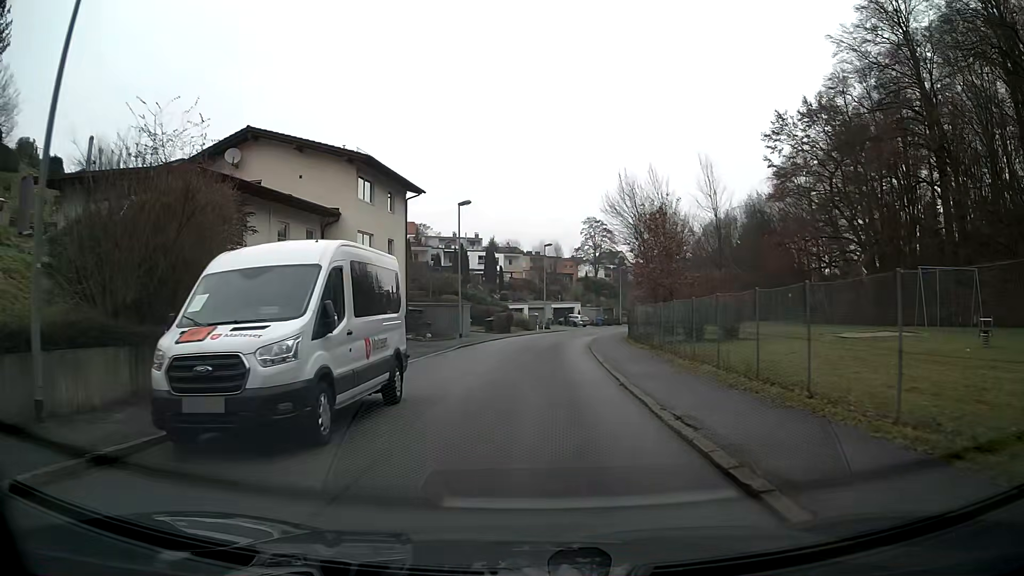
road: residential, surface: asphalt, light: Day
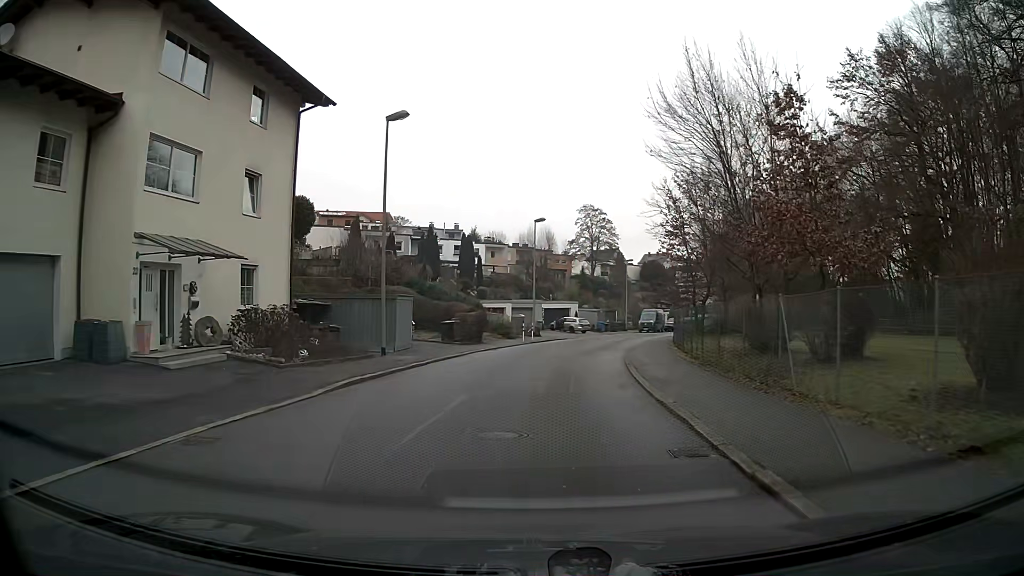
(+0.1, +18.0) m; +1°
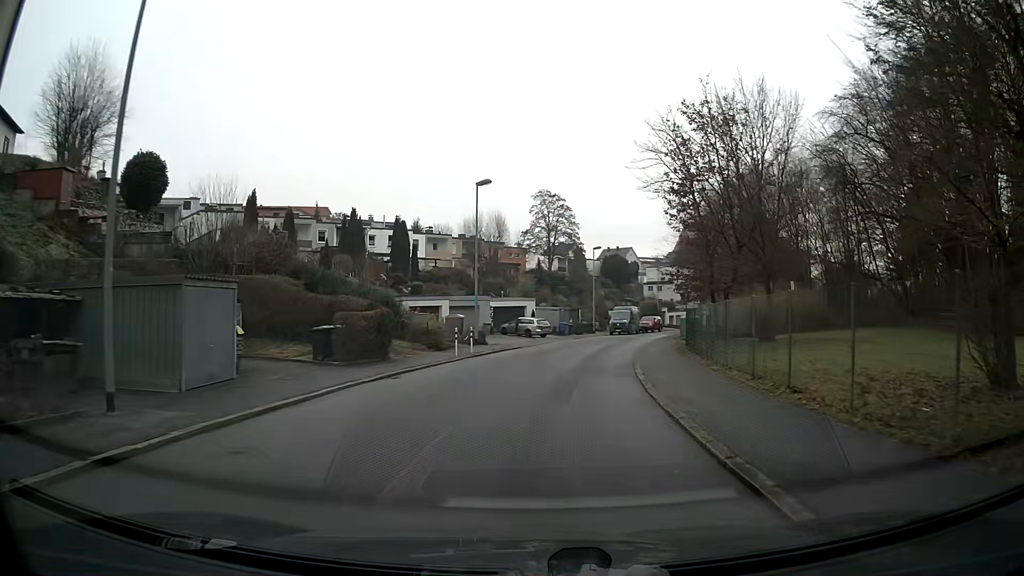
(+0.4, +13.4) m; +4°
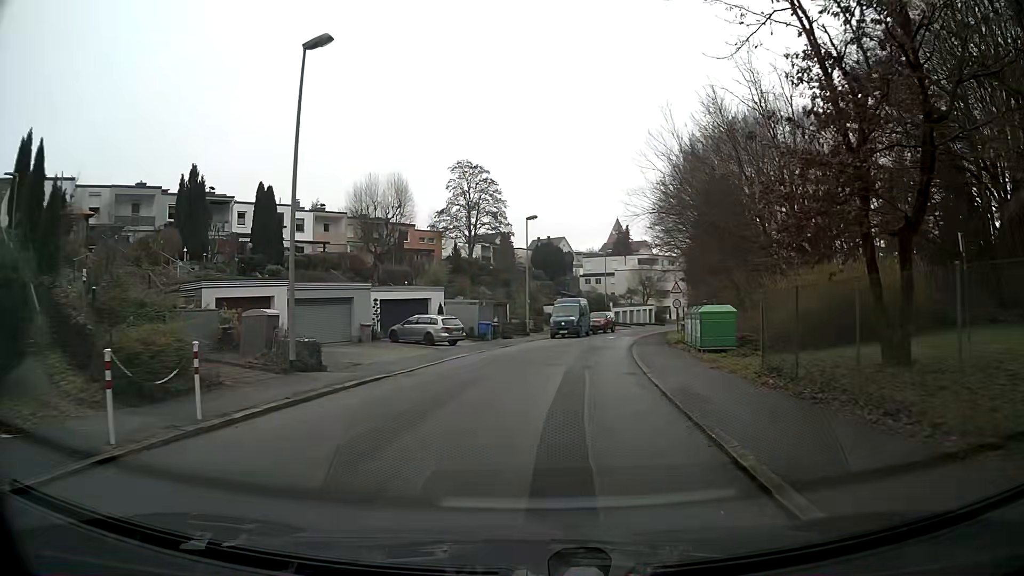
(+1.0, +17.8) m; +6°
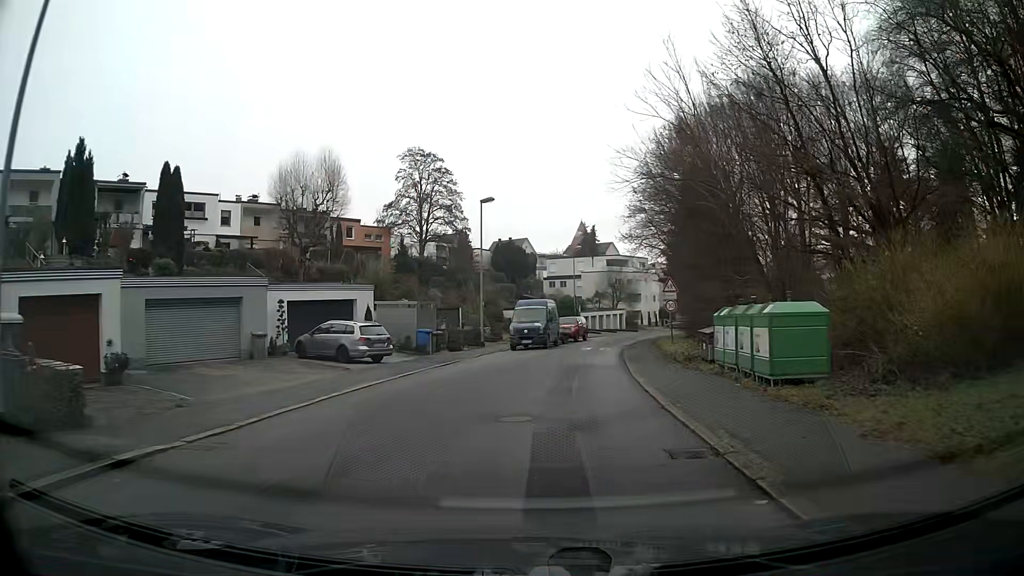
(+0.2, +8.9) m; +3°
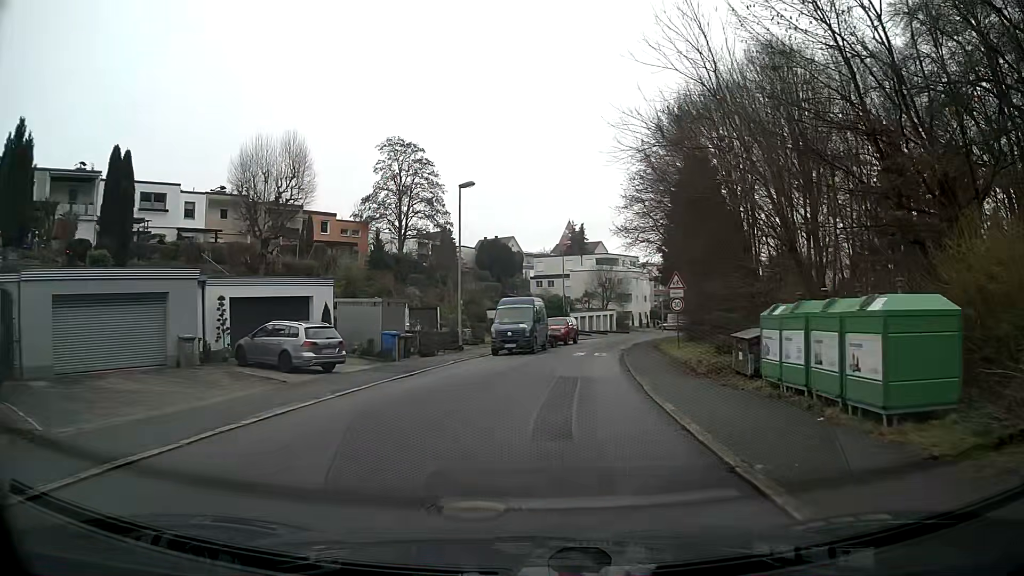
(0.0, +4.4) m; +1°
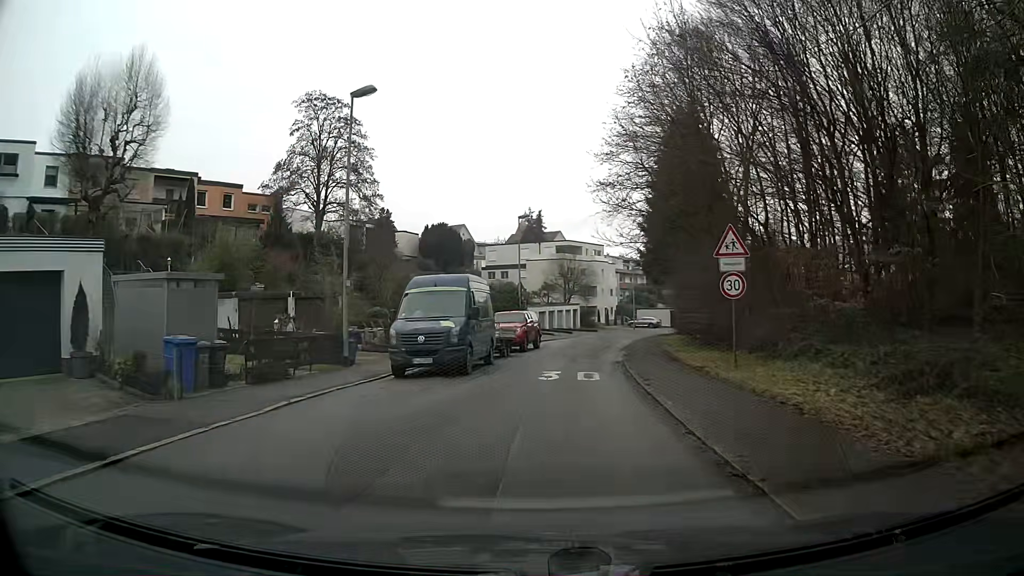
(+0.4, +13.4) m; +4°
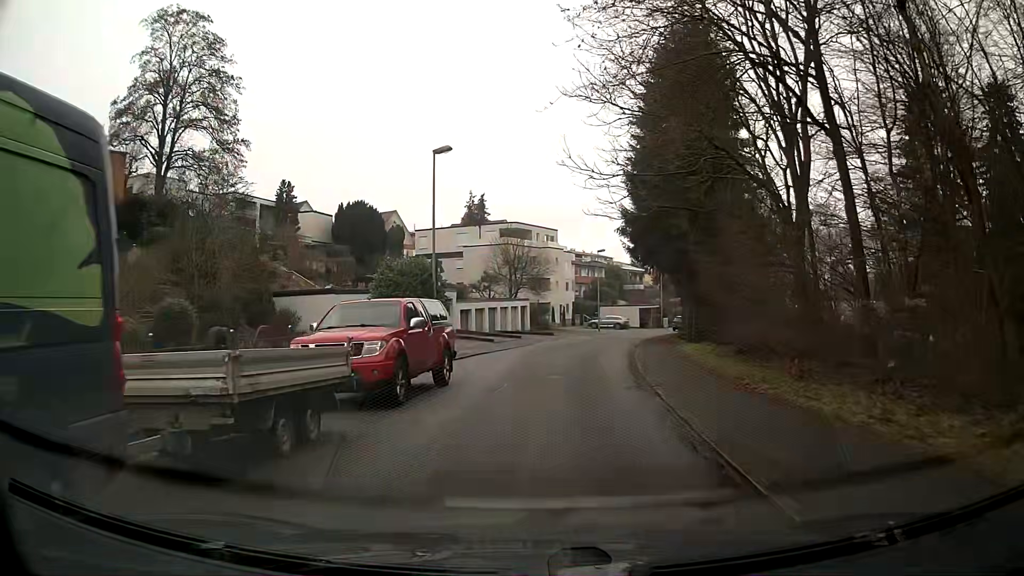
(+0.7, +17.9) m; +4°
(0, +10) (+1, +20) (+2, +30) (+4, +40) (+6, +49) (+8, +59) (+11, +69) (+15, +78) (+20, +87) (+25, +95) m
